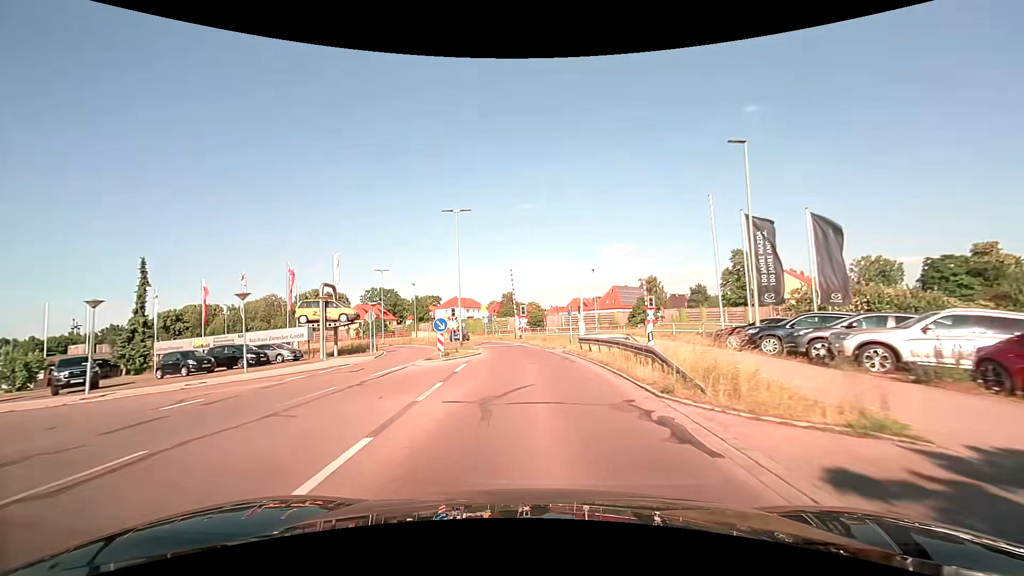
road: secondary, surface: asphalt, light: Day
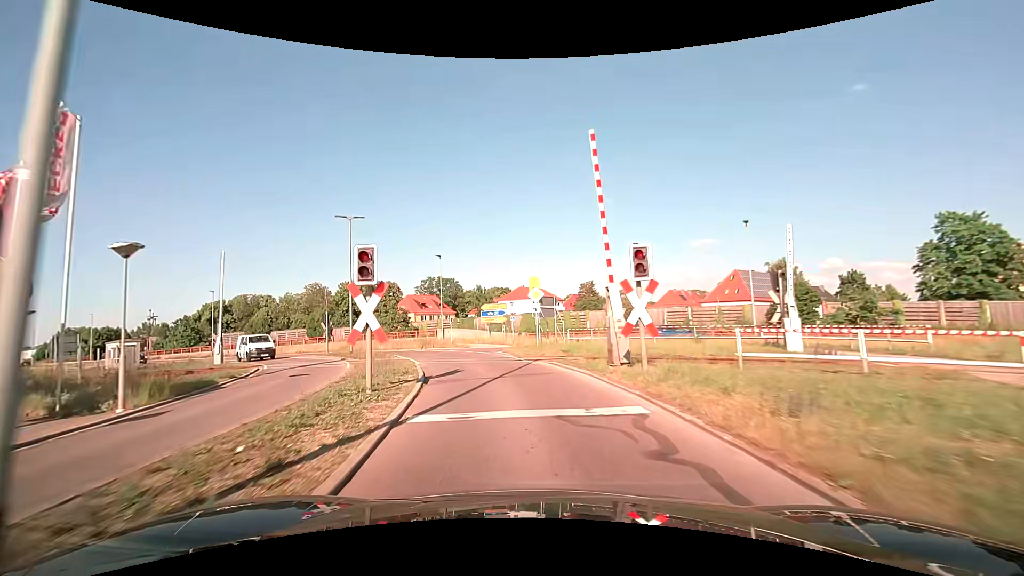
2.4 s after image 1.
(-1.4, +28.8) m; -9°
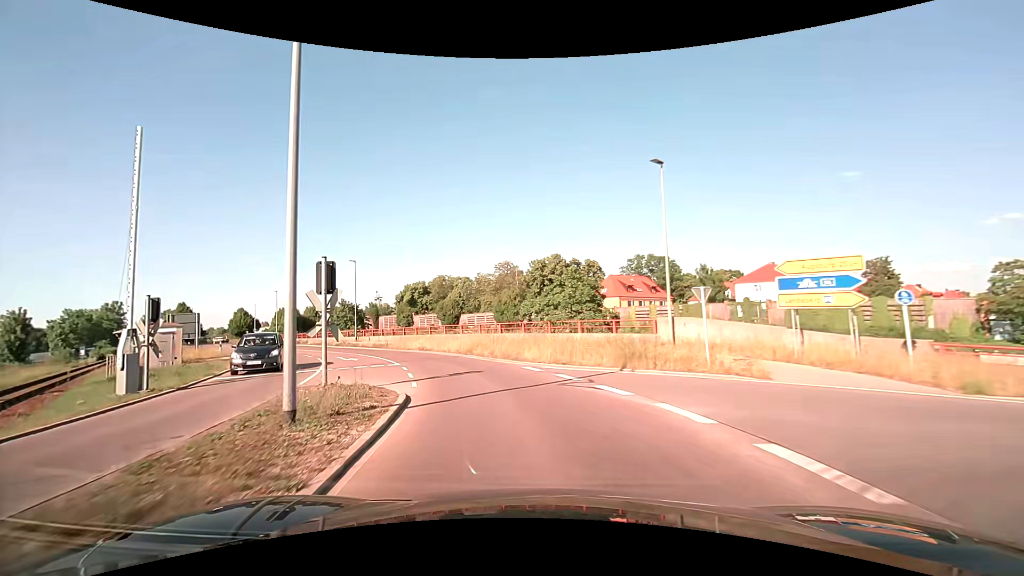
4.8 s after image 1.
(-5.2, +26.0) m; -23°
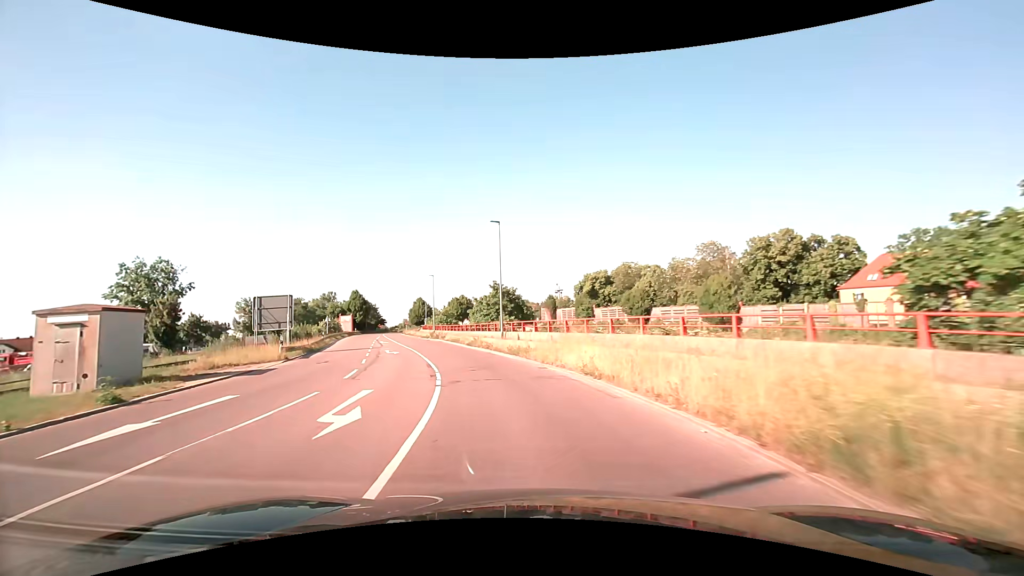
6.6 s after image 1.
(-3.8, +20.3) m; -21°
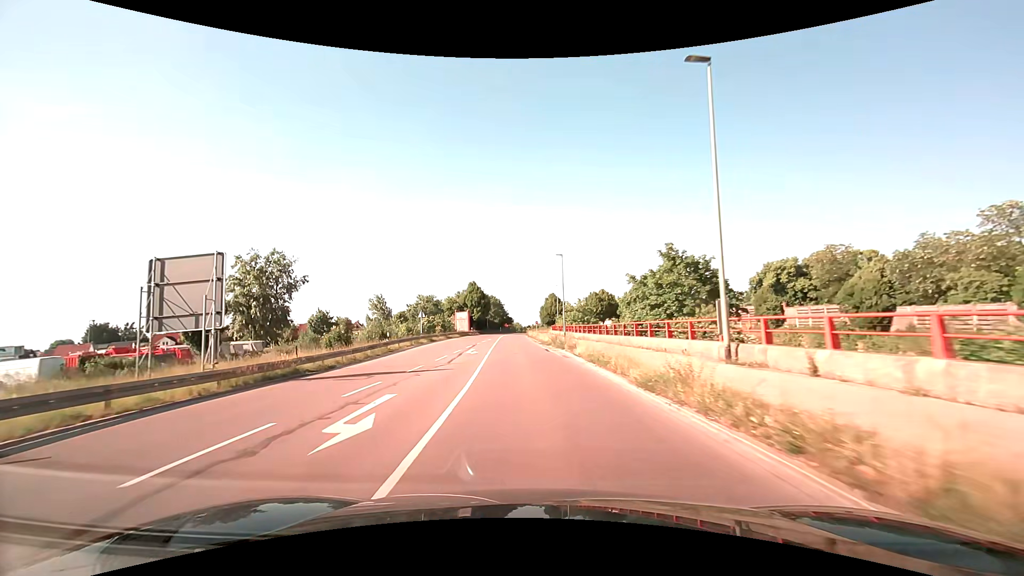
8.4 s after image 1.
(-3.5, +22.5) m; -16°
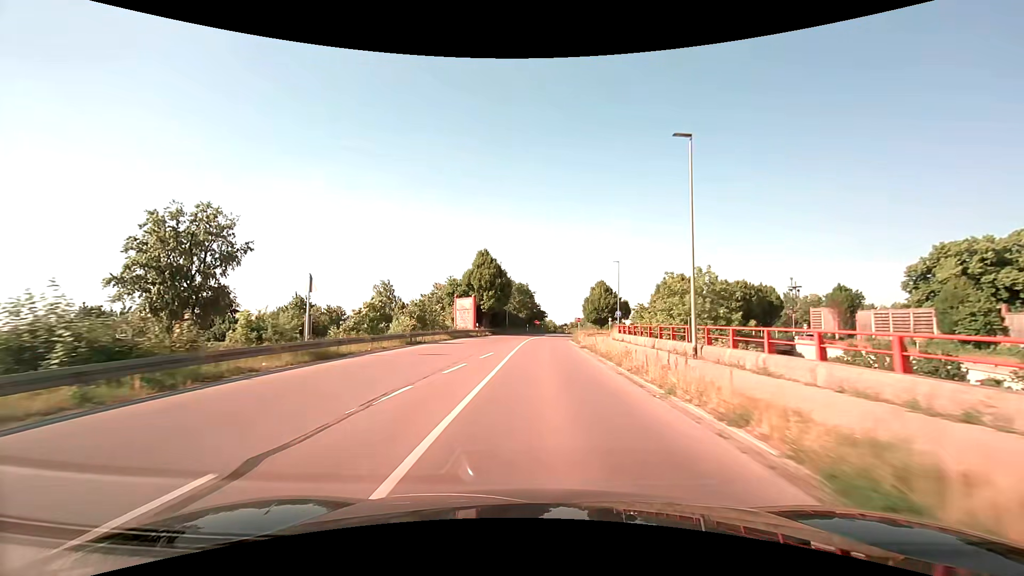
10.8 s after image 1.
(-1.9, +33.6) m; -4°
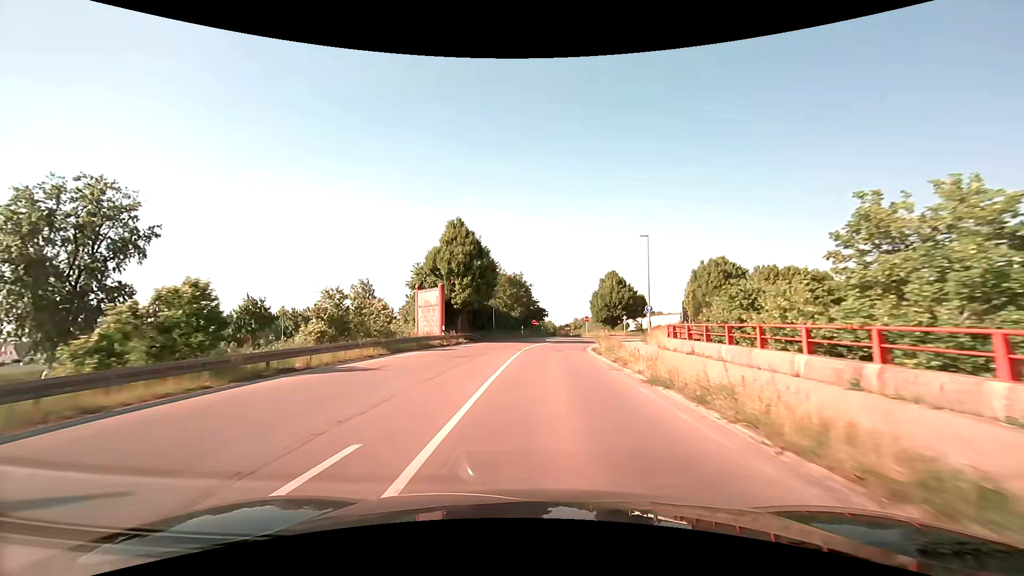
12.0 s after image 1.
(-0.1, +16.8) m; 0°
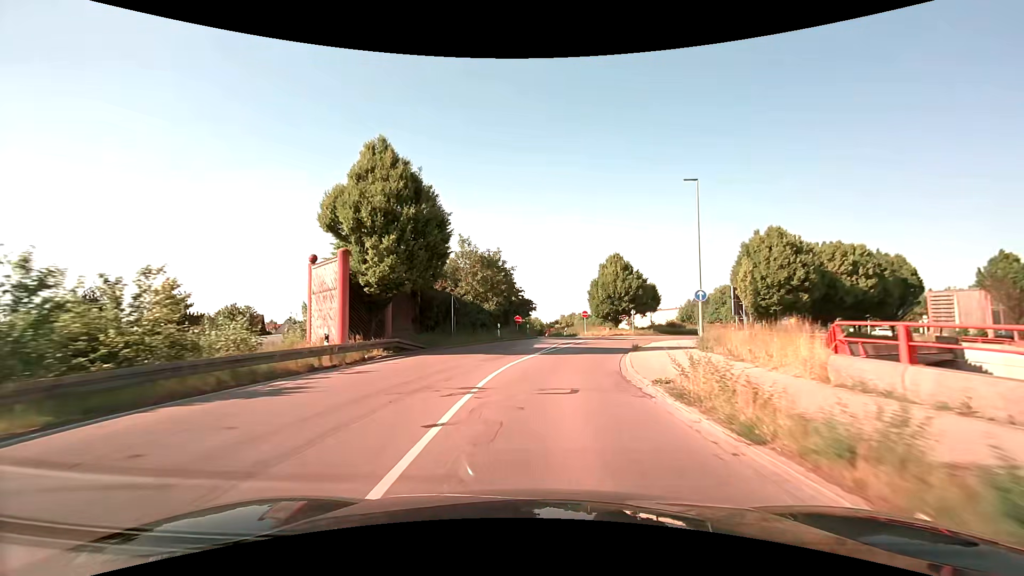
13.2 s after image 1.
(+0.2, +15.9) m; +1°
(0, +10) (+1, +20) (+3, +30) (+6, +39) (+11, +48) (+17, +56) (+24, +63) (+32, +70) (+38, +77) (+41, +86) m
